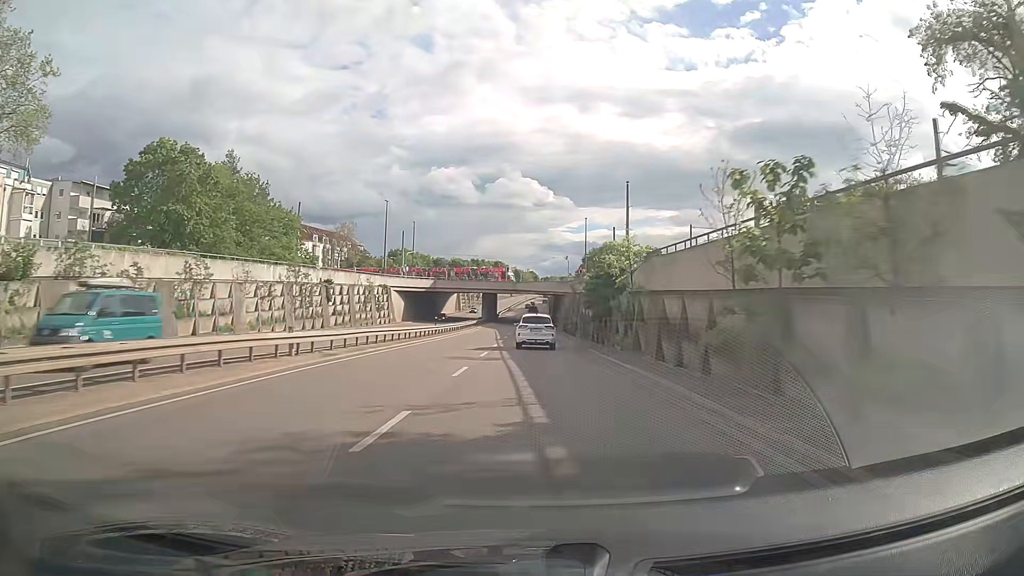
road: trunk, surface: asphalt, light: Day
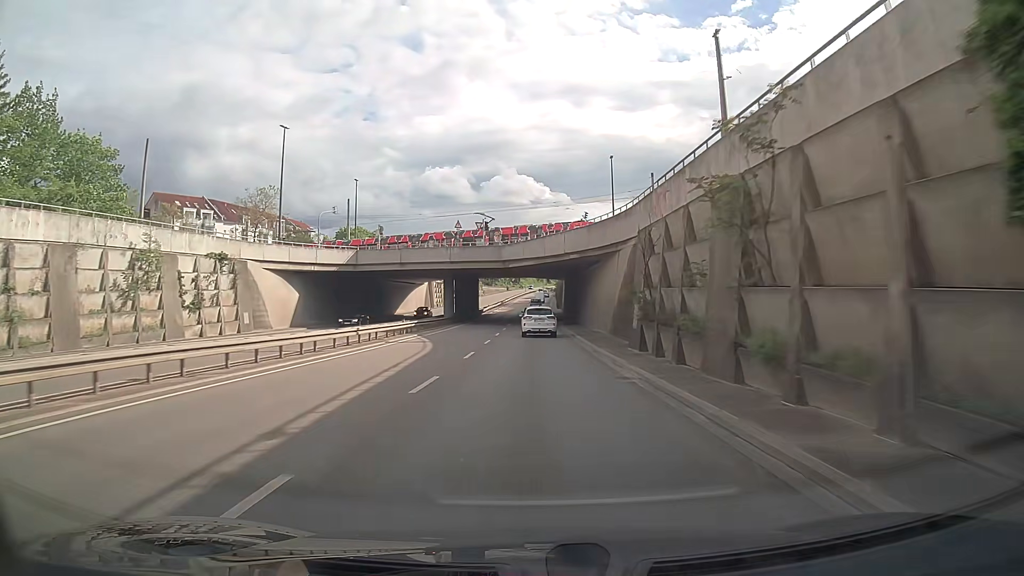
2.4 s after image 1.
(0.0, +49.3) m; 0°
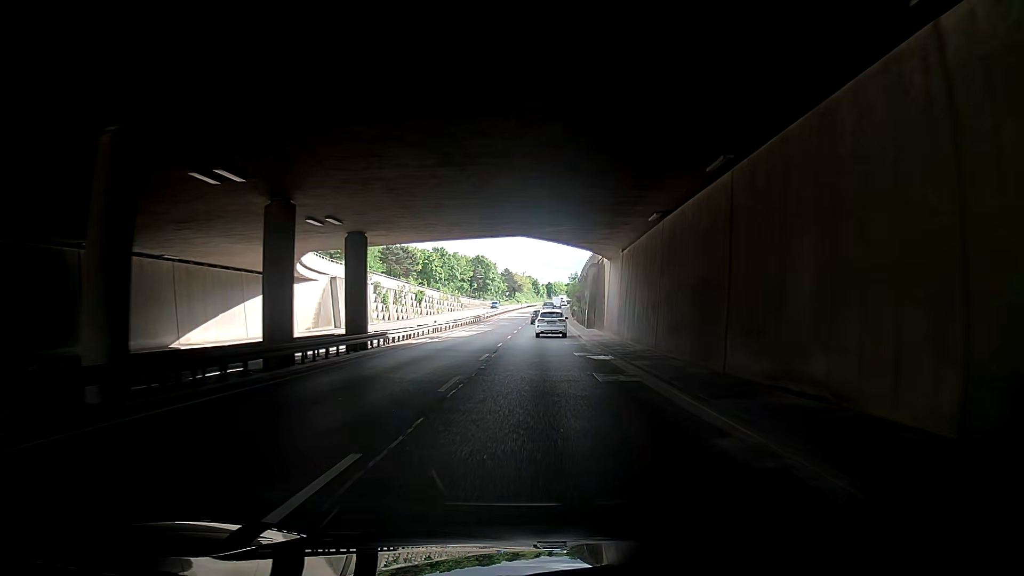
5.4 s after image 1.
(-0.3, +61.8) m; 0°
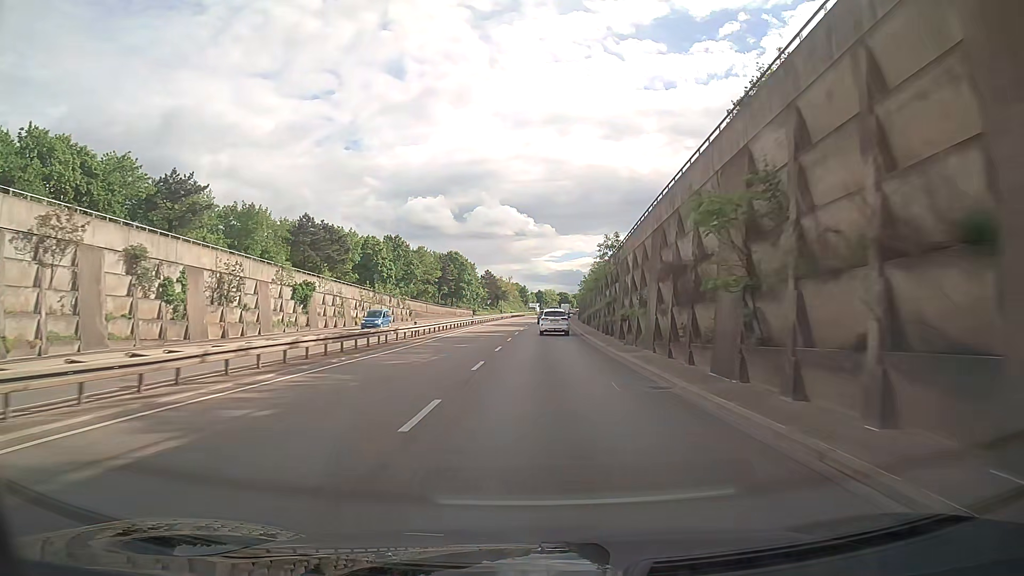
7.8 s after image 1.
(+0.2, +49.7) m; +2°
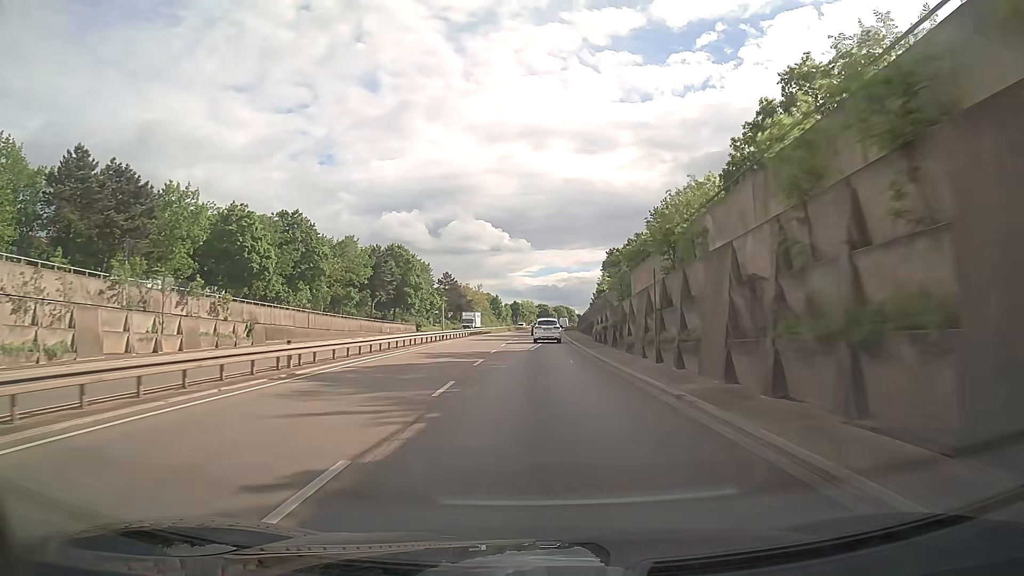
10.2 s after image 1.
(+0.7, +49.5) m; +2°
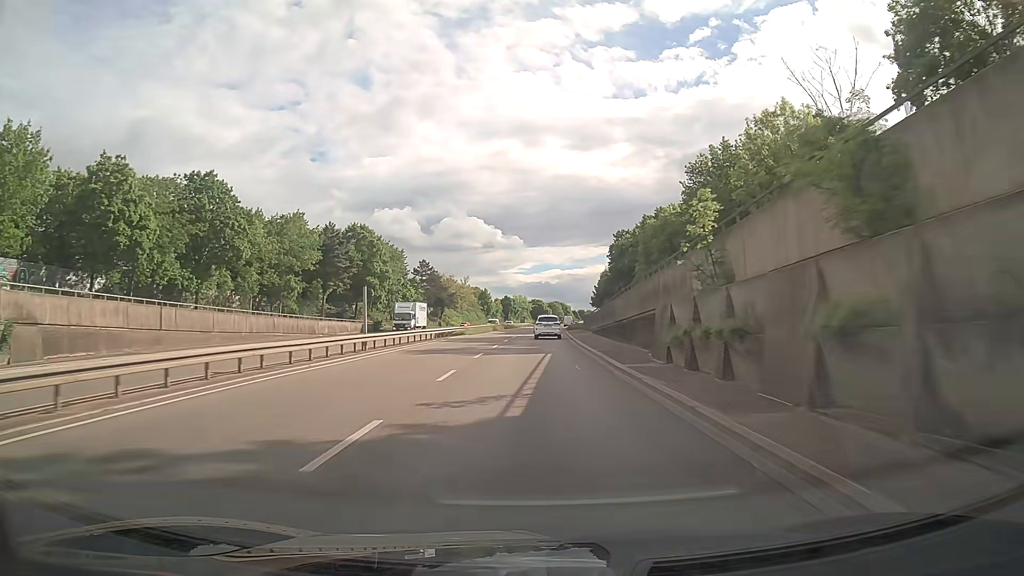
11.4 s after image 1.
(+0.1, +24.6) m; 0°
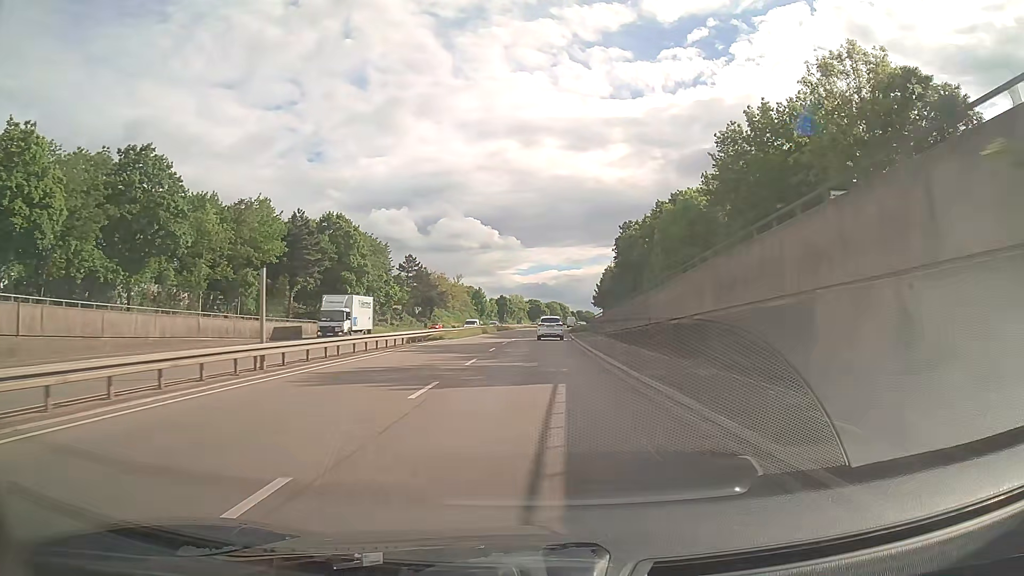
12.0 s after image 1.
(+0.1, +12.3) m; 0°
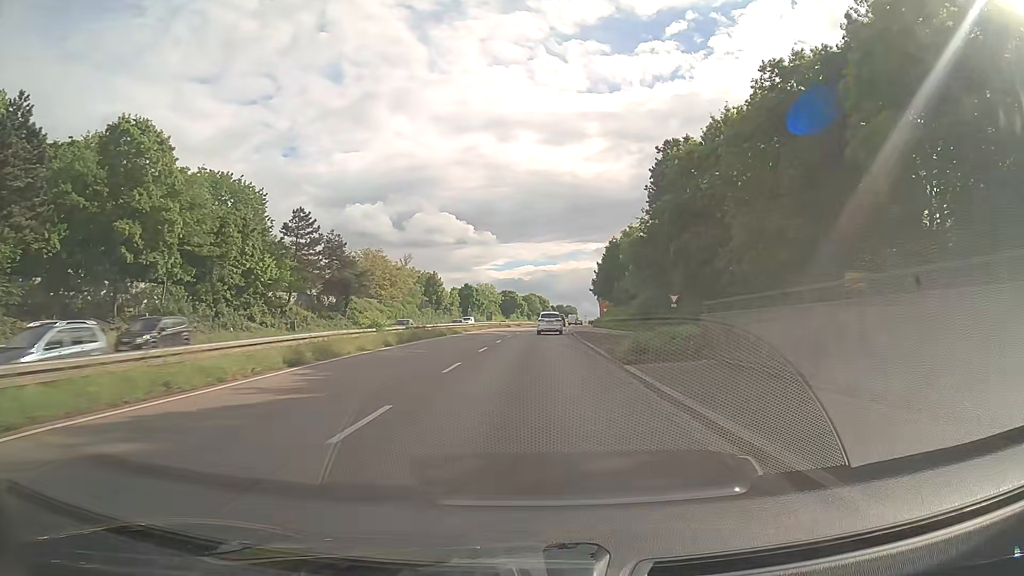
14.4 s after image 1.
(+0.8, +49.4) m; +2°
(0, +10) (0, +20) (0, +30) (+1, +40) (+1, +50) (+1, +60) (+2, +70) (+3, +80) (+3, +90) (+4, +100) m
